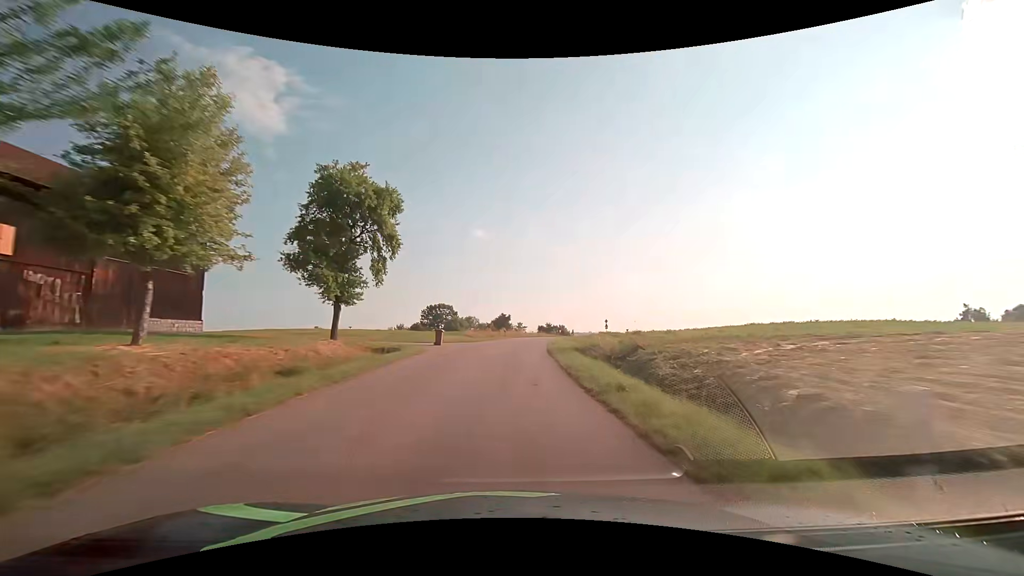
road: tertiary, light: Day
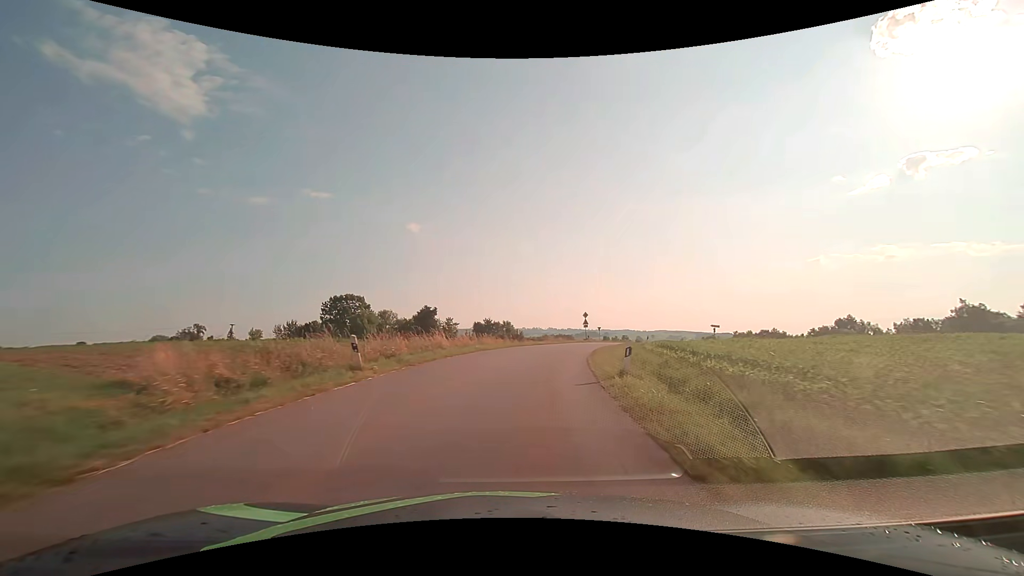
(+1.7, +39.1) m; +7°
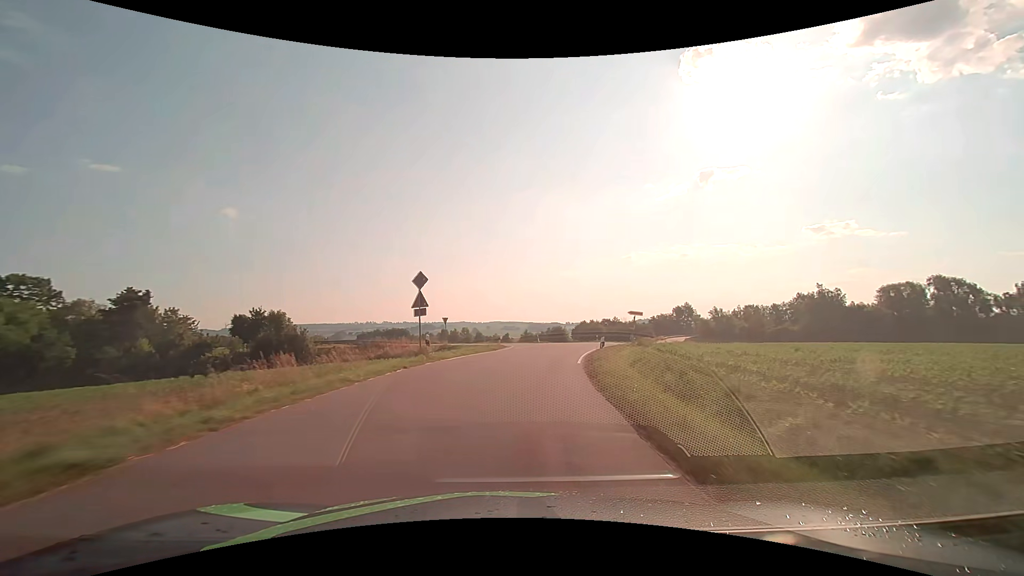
(+5.9, +40.4) m; +18°
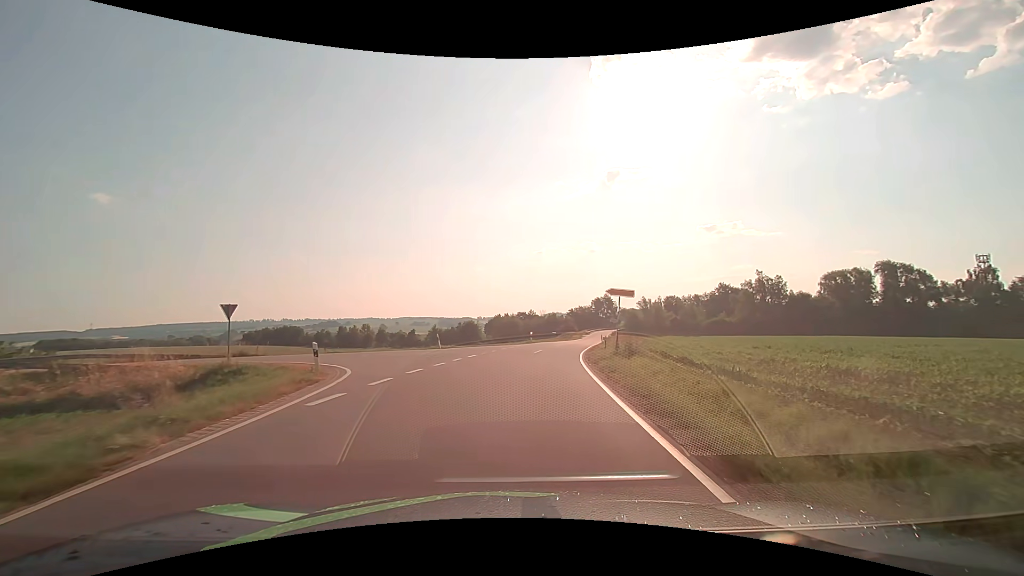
(+2.1, +25.8) m; +10°
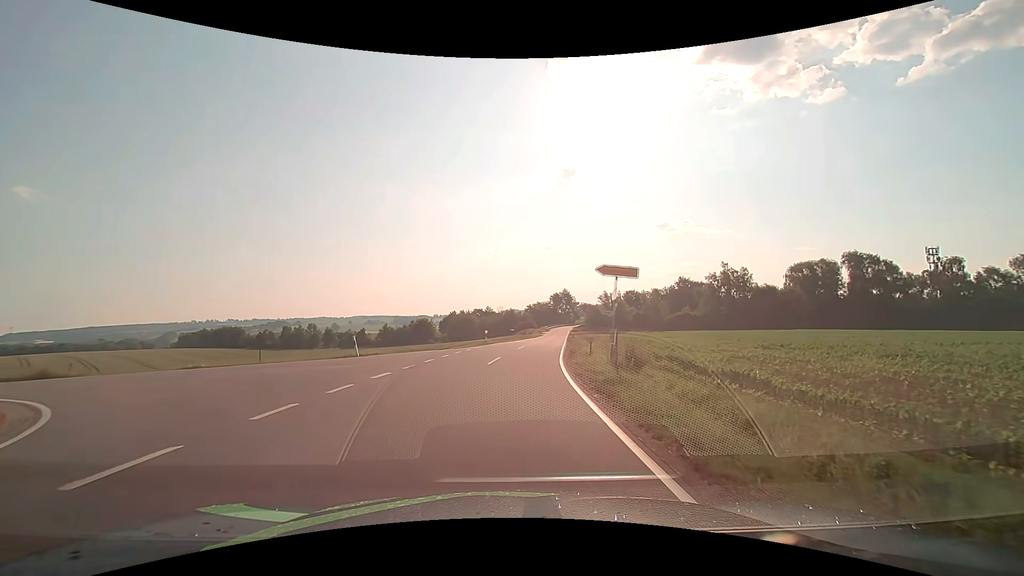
(+0.4, +9.4) m; +5°
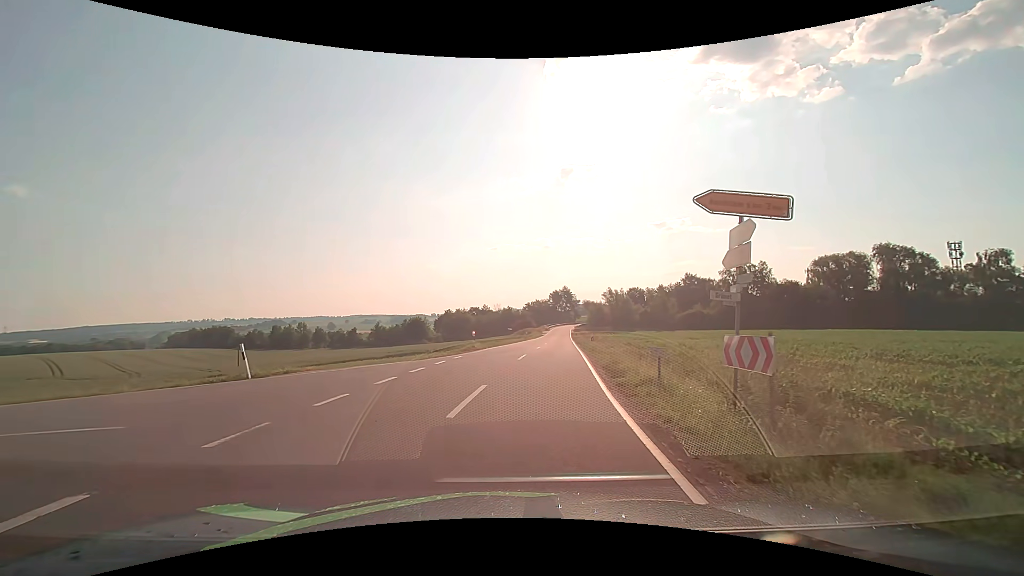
(+0.2, +10.1) m; +1°
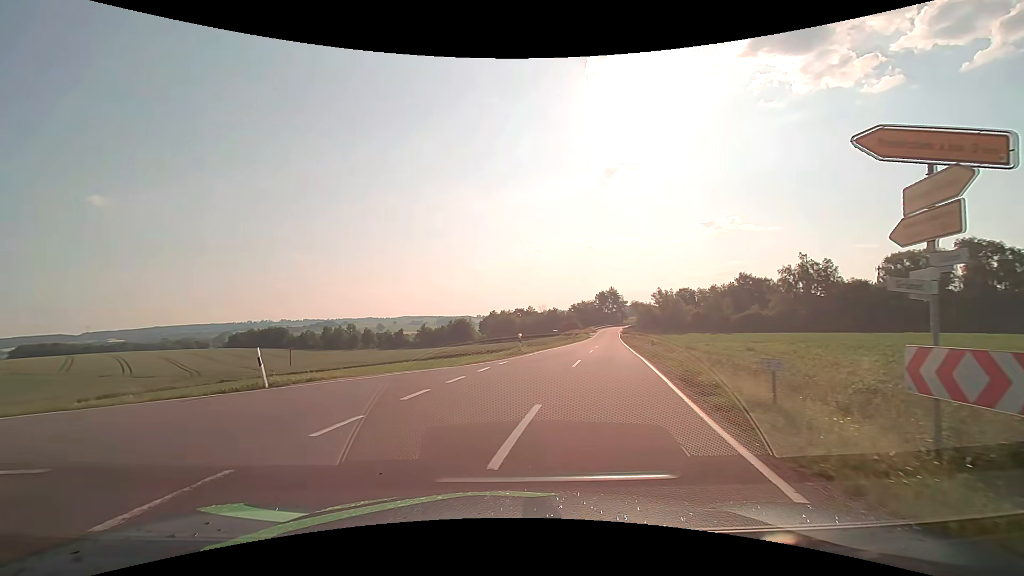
(-0.1, +2.6) m; -5°
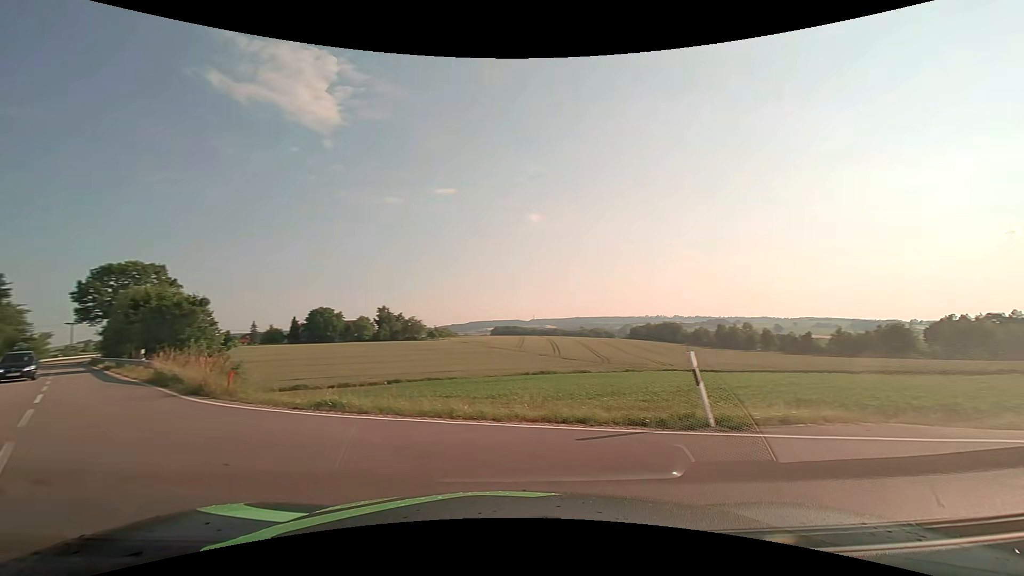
(-2.2, +6.8) m; -41°
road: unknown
(-5, +8) (-12, +16) (-19, +23) (-26, +30) (-33, +37) (-39, +45) (-46, +52) (-53, +59) (-60, +66) (-67, +74) m
